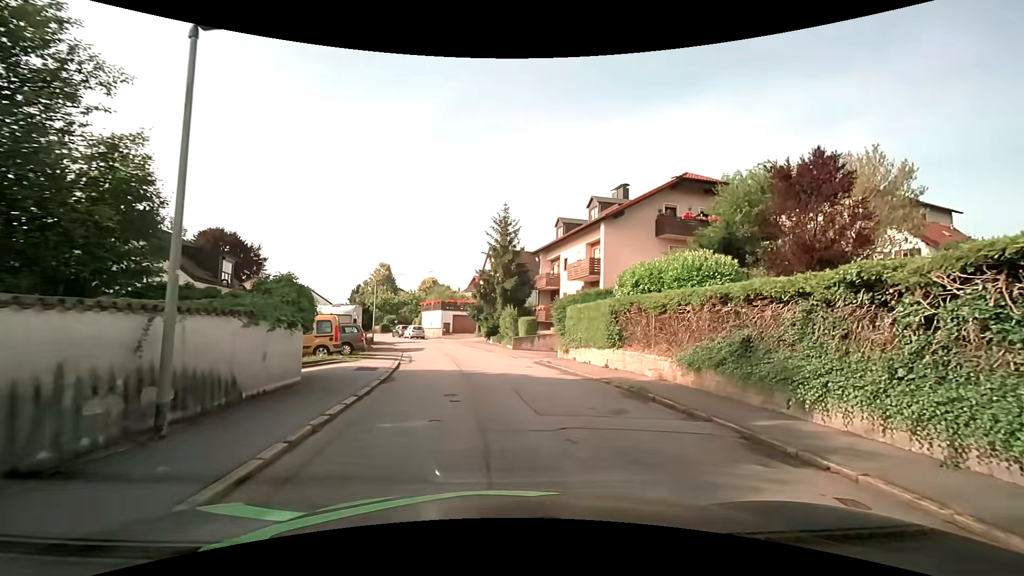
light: Day
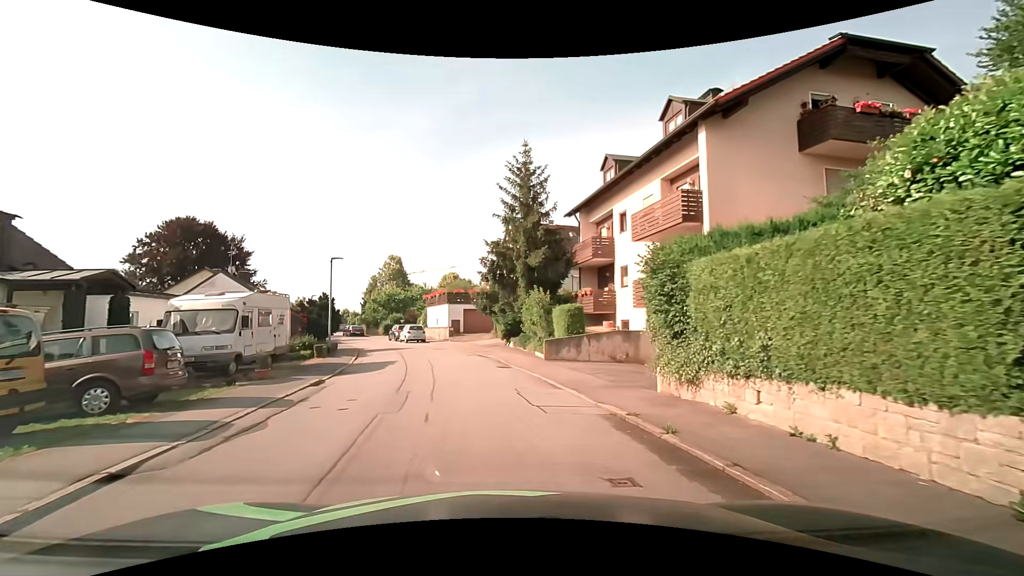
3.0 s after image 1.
(+0.3, +14.5) m; -3°
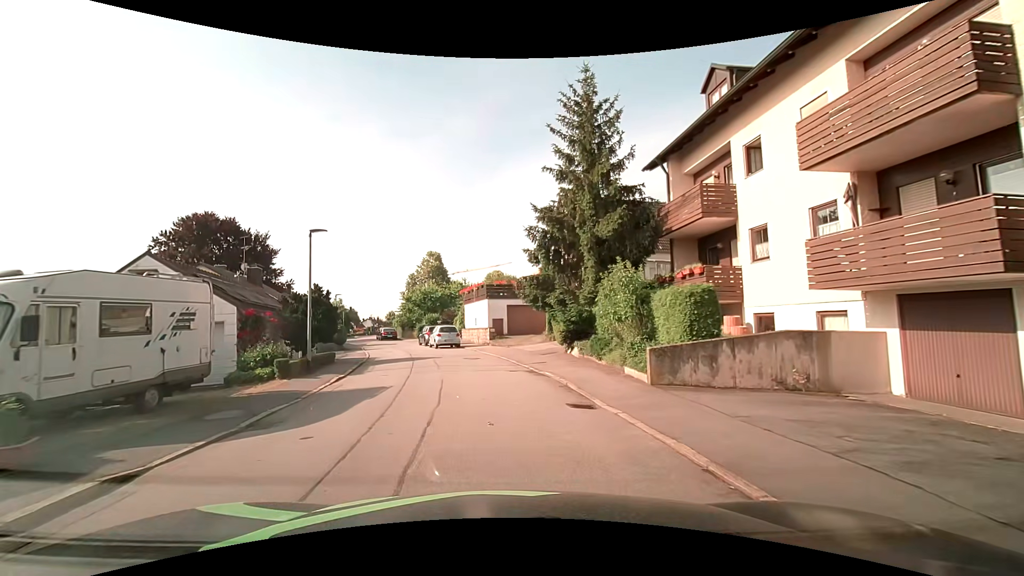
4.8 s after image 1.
(-0.4, +9.1) m; -5°
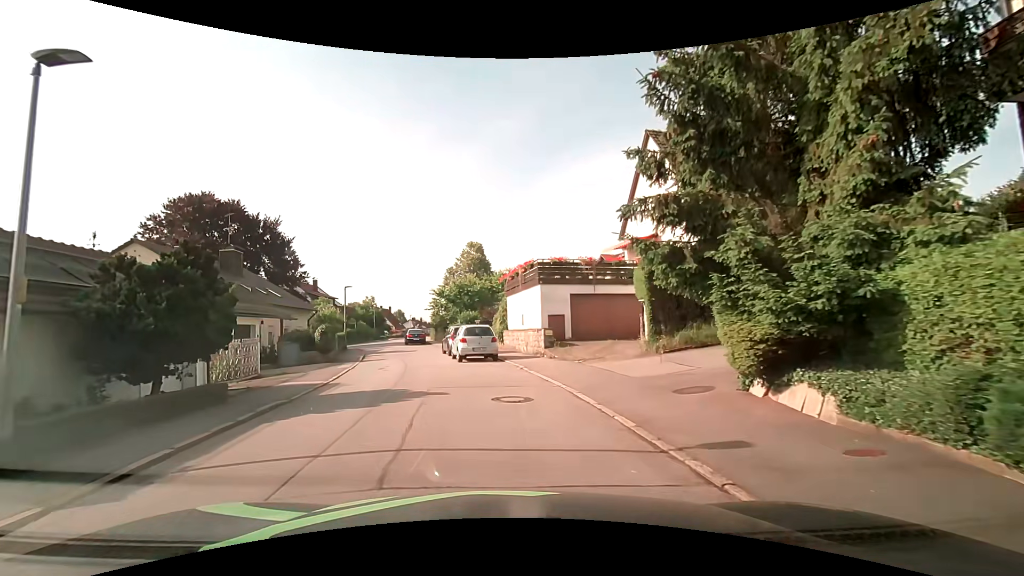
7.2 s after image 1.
(-0.7, +12.6) m; -7°
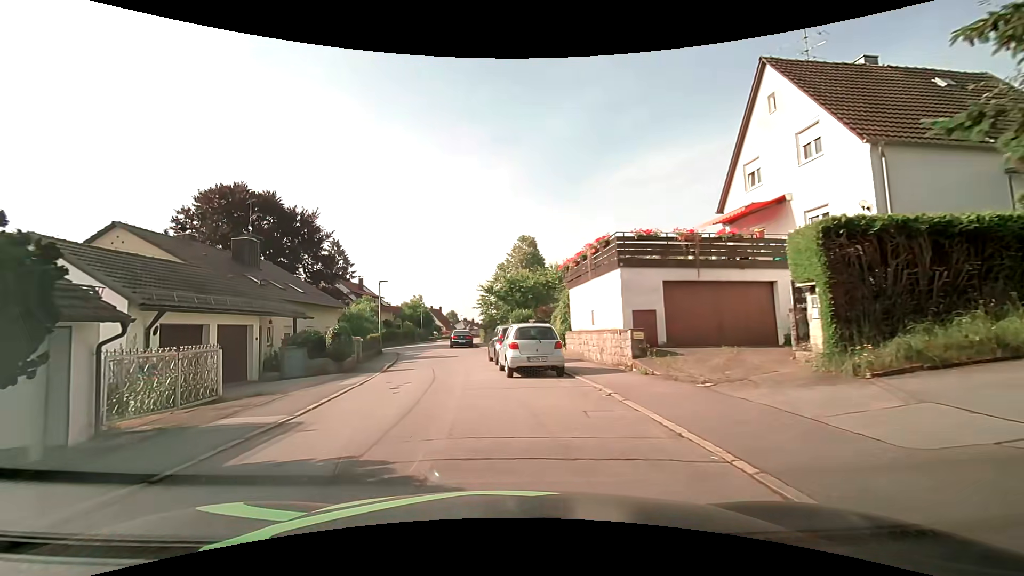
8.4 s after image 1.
(-0.2, +6.4) m; -5°
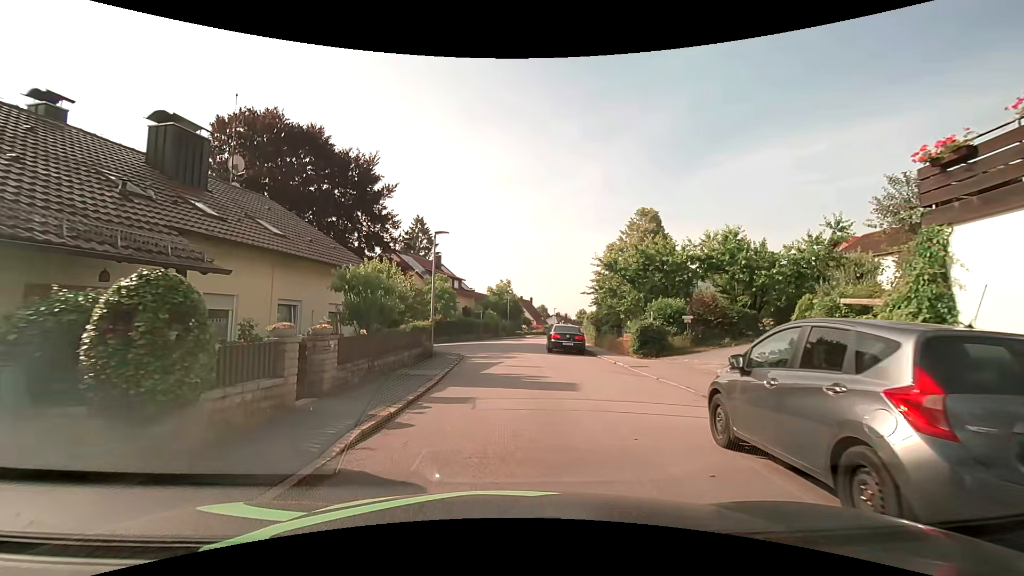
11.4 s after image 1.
(-2.1, +15.6) m; -12°
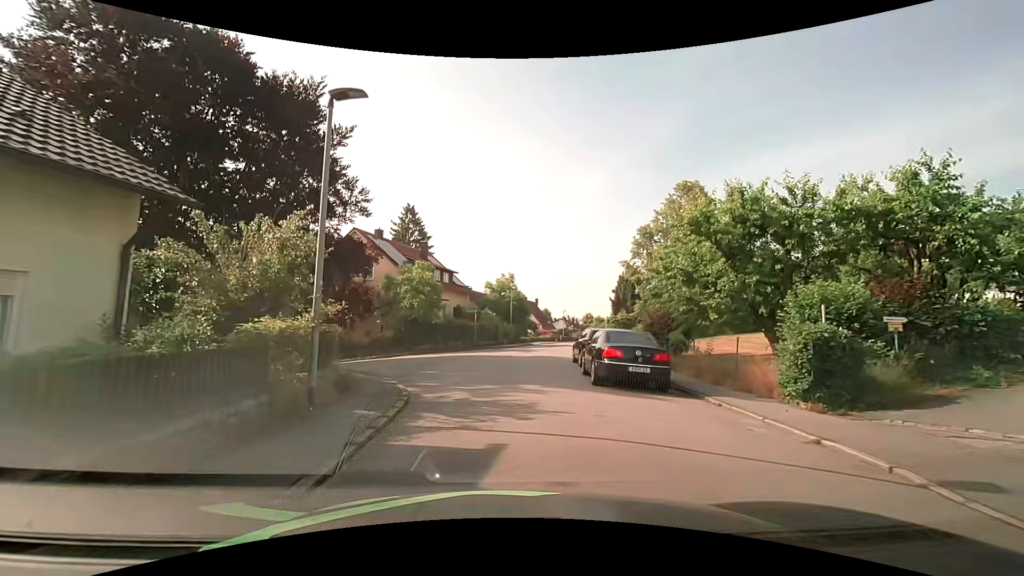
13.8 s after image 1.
(+0.3, +12.6) m; +1°
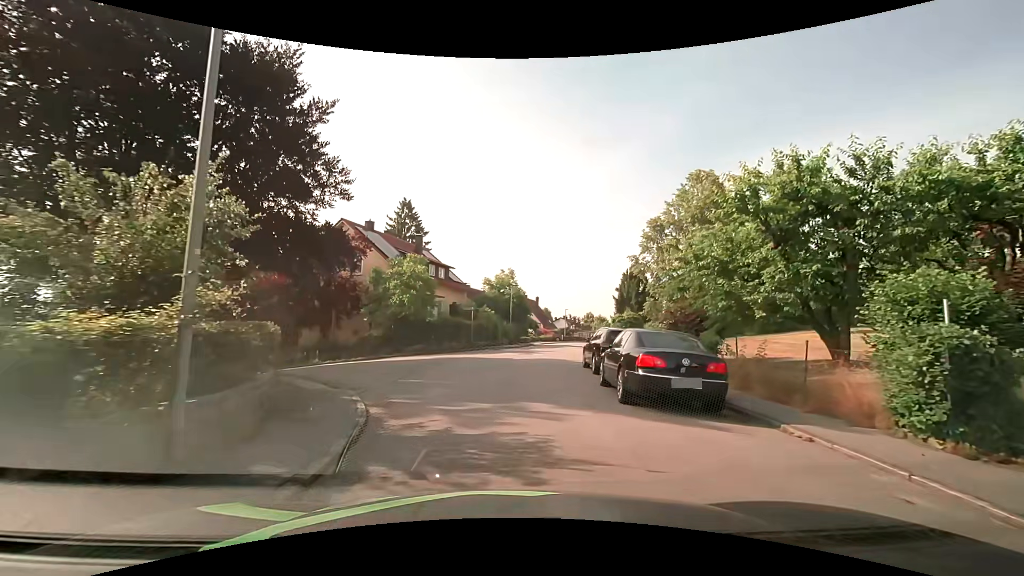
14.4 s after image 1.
(0.0, +3.1) m; 0°
